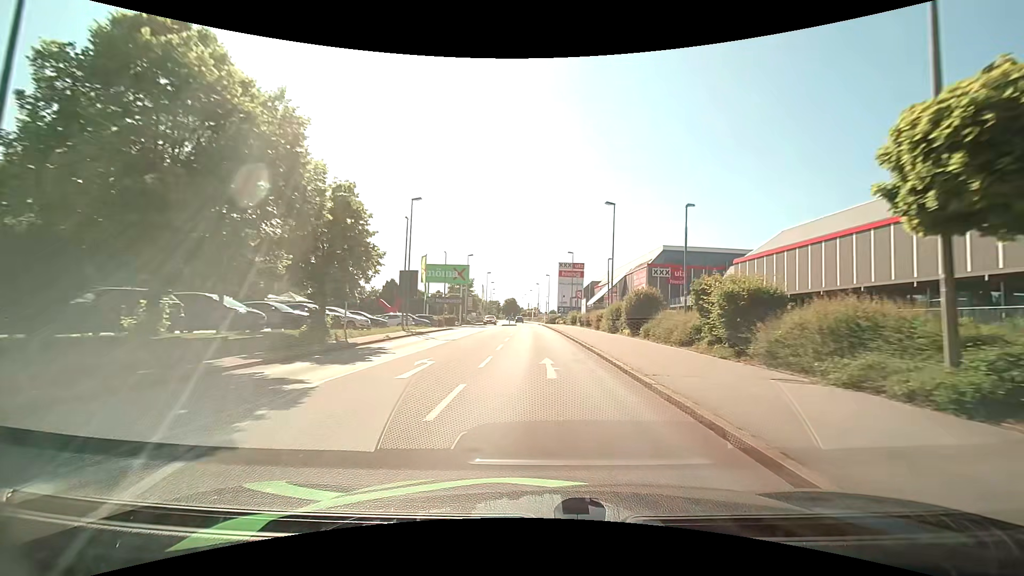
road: tertiary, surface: asphalt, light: Day
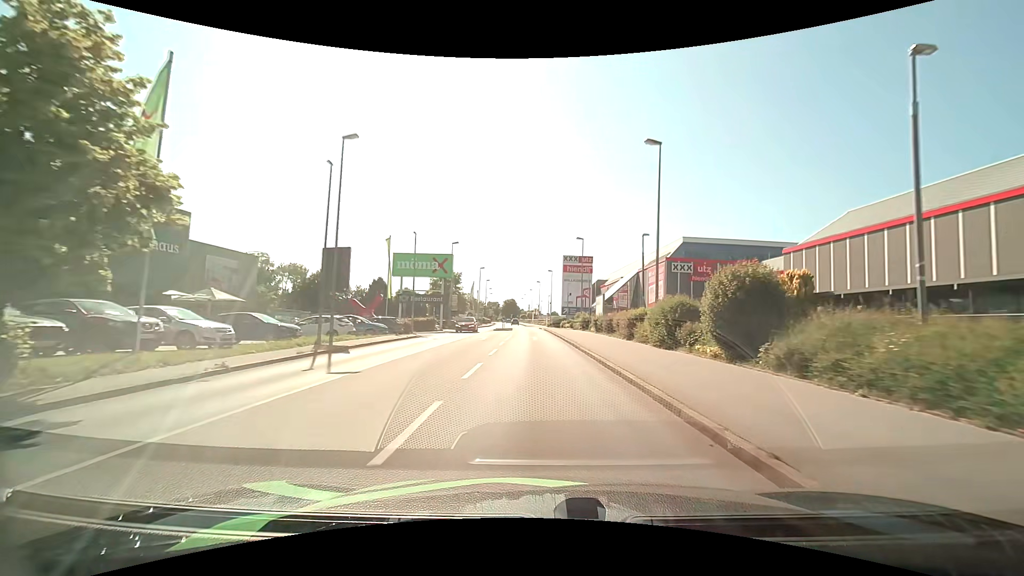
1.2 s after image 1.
(-0.1, +14.0) m; 0°
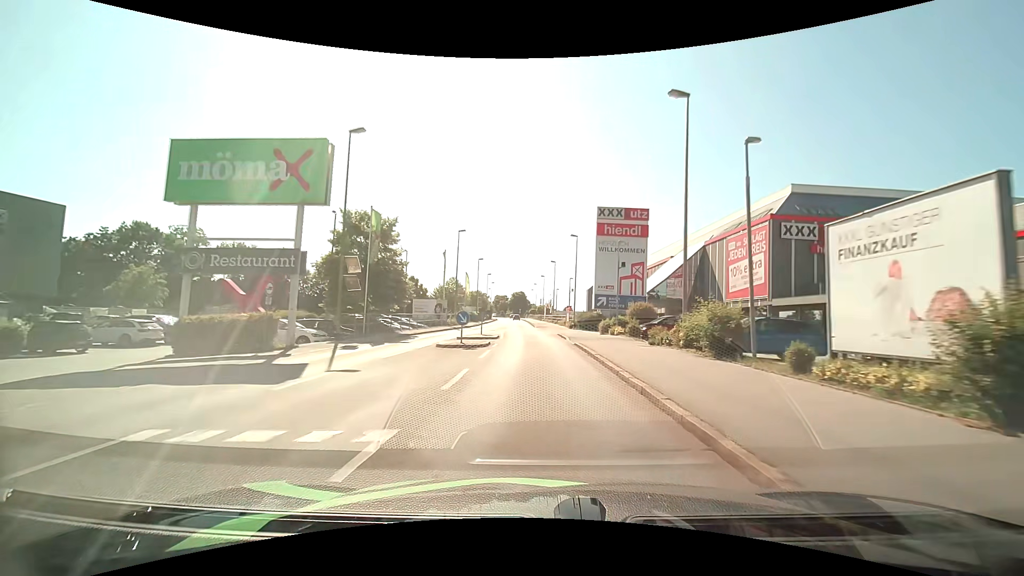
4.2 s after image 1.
(-0.3, +34.9) m; -1°
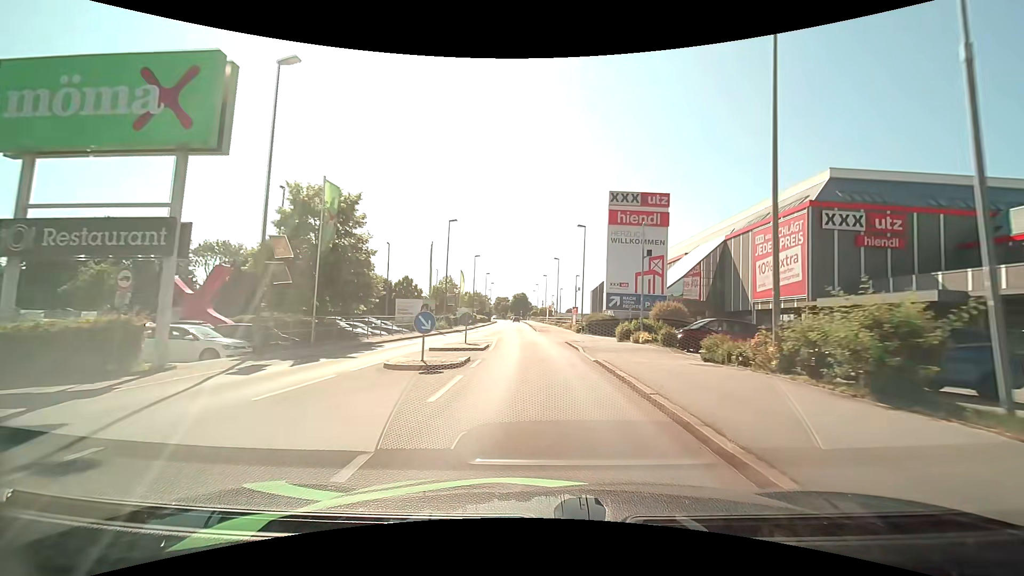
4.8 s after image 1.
(0.0, +7.0) m; -1°
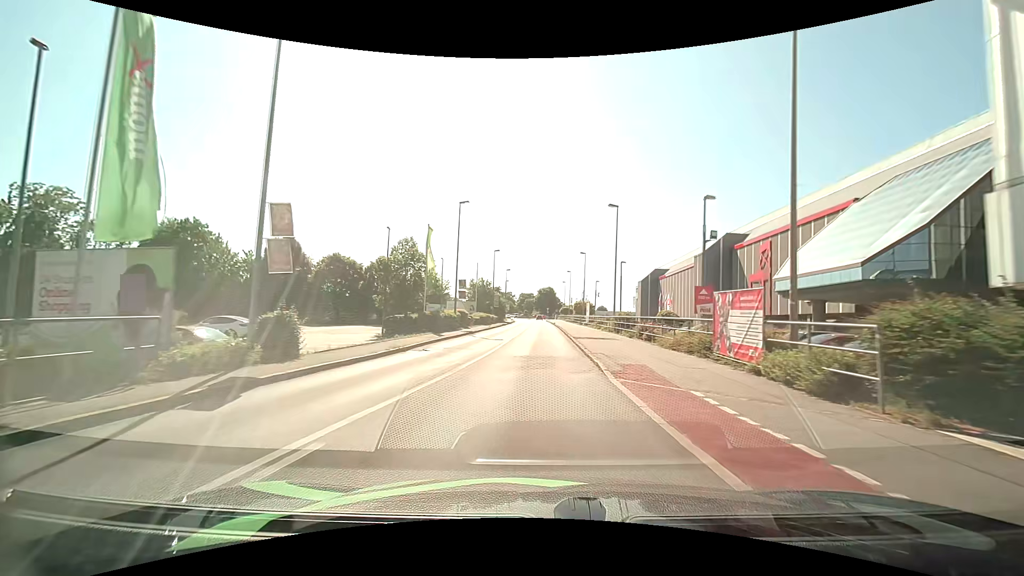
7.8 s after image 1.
(-0.7, +34.6) m; -3°
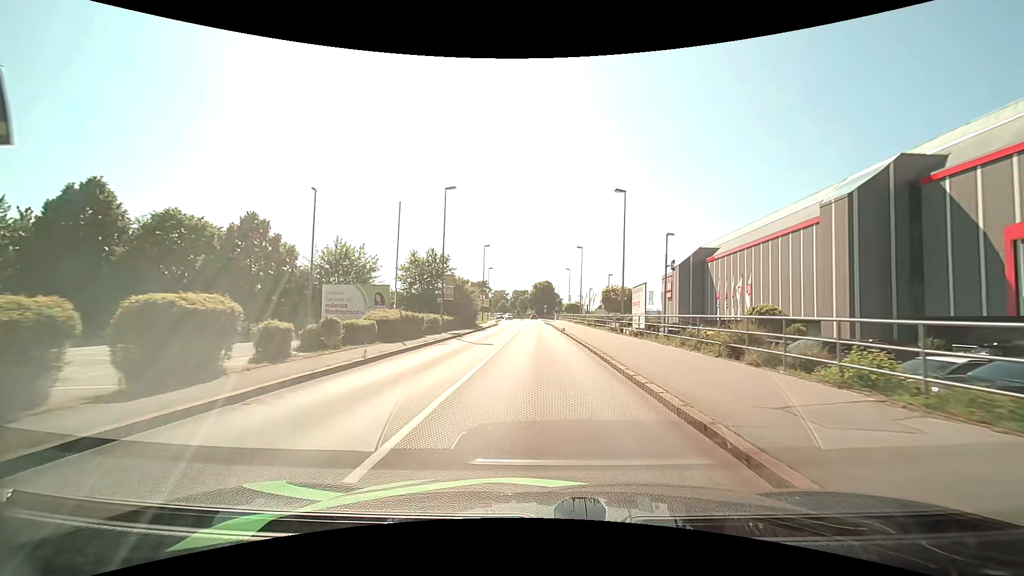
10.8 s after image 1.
(0.0, +34.4) m; 0°
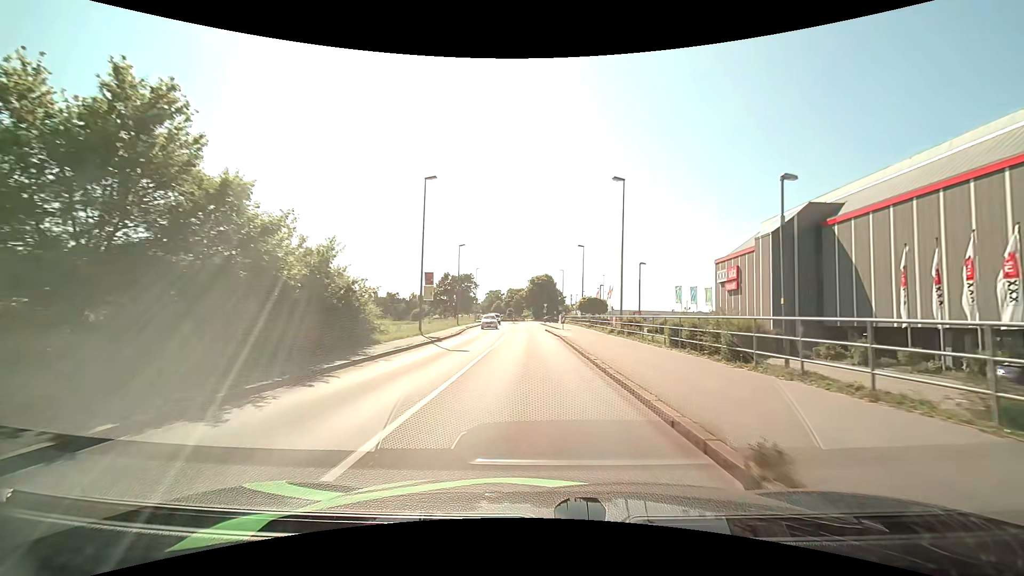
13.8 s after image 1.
(+0.1, +33.3) m; 0°
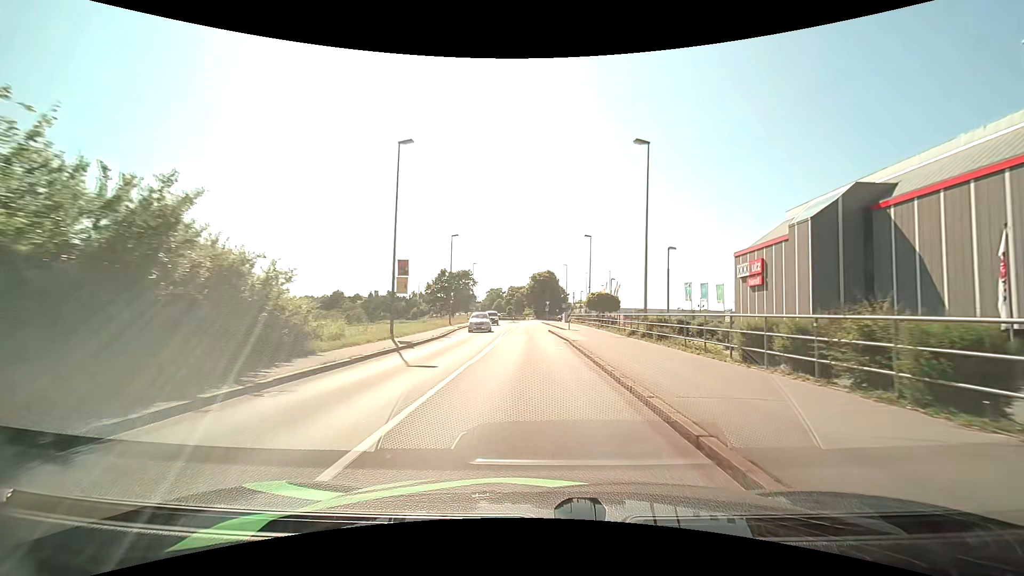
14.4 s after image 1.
(0.0, +6.5) m; 0°
(0, +10) (0, +20) (-1, +30) (-1, +40) (-1, +50) (-1, +60) (-1, +70) (-2, +80) (-2, +90) (0, +100) m
